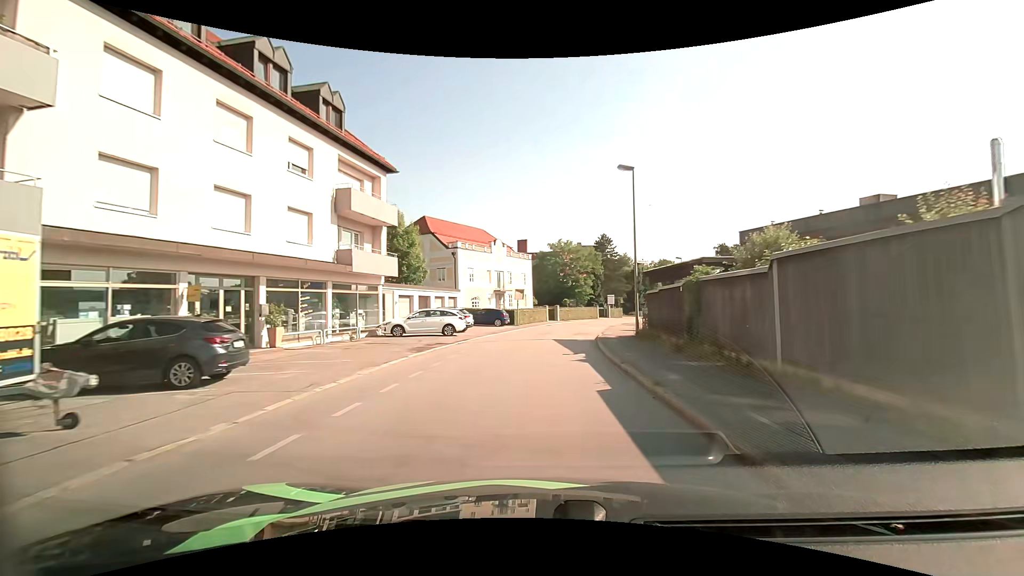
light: Day
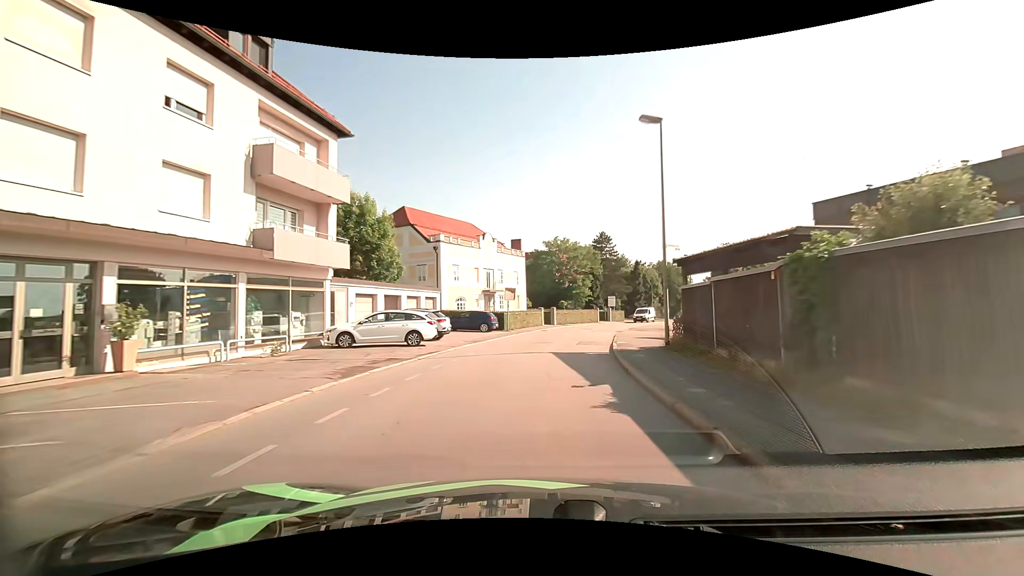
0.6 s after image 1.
(0.0, +6.4) m; +1°
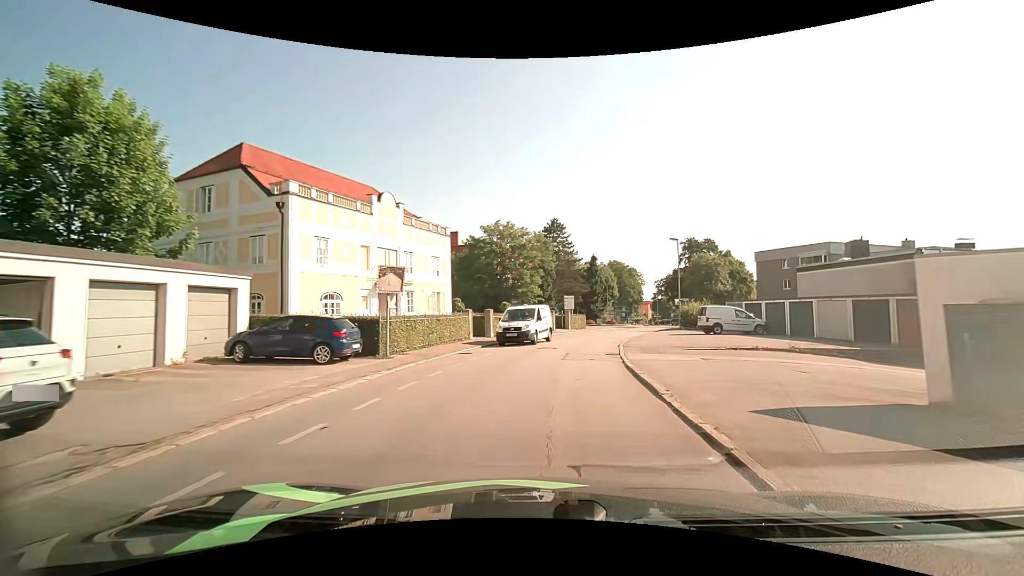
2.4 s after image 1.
(+0.9, +18.3) m; +7°
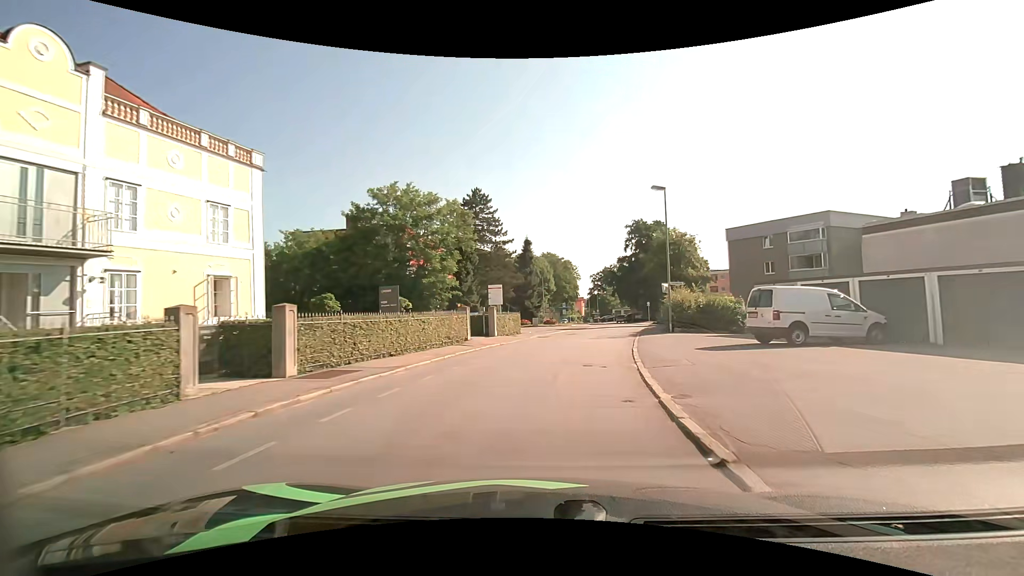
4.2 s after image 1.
(+1.2, +18.4) m; +7°
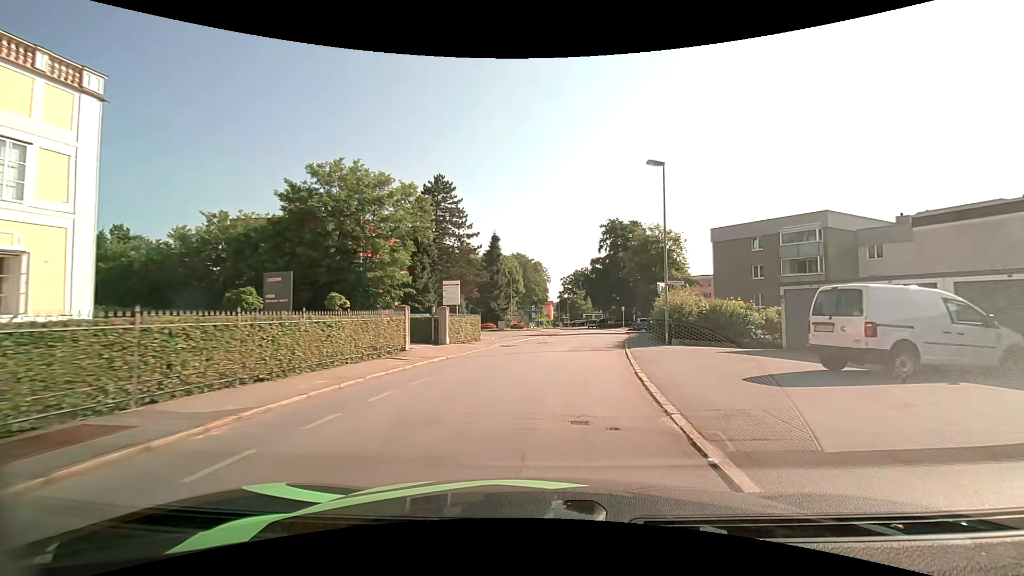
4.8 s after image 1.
(+0.2, +6.2) m; +4°
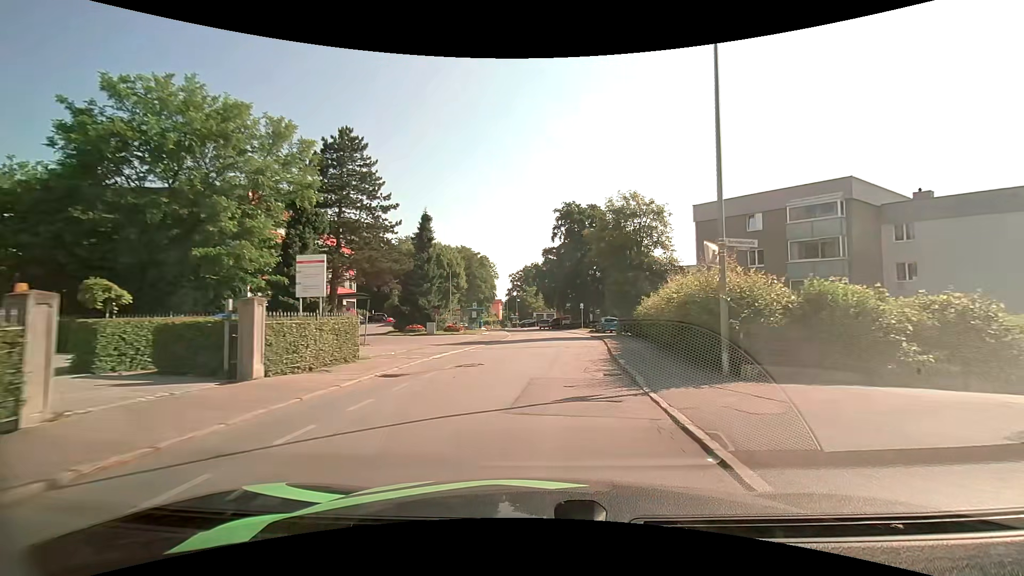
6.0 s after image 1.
(+0.7, +12.4) m; +6°
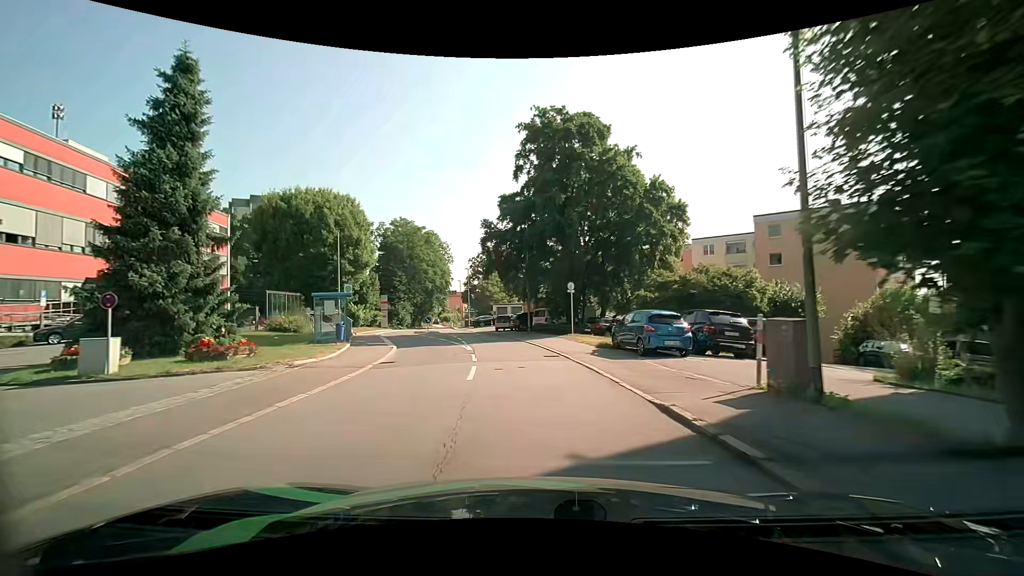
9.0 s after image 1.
(+1.7, +30.3) m; +3°
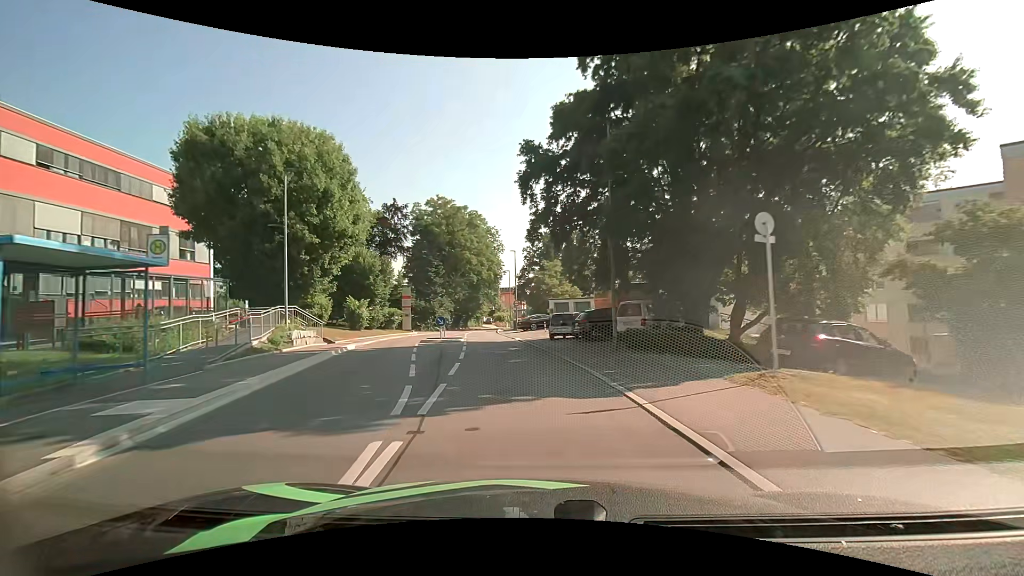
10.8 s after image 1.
(-1.0, +18.2) m; -7°
(0, +10) (-1, +20) (-3, +30) (-4, +40) (-6, +50) (-7, +60) (-7, +70) (-8, +80) (-7, +90) (-7, +100) m
